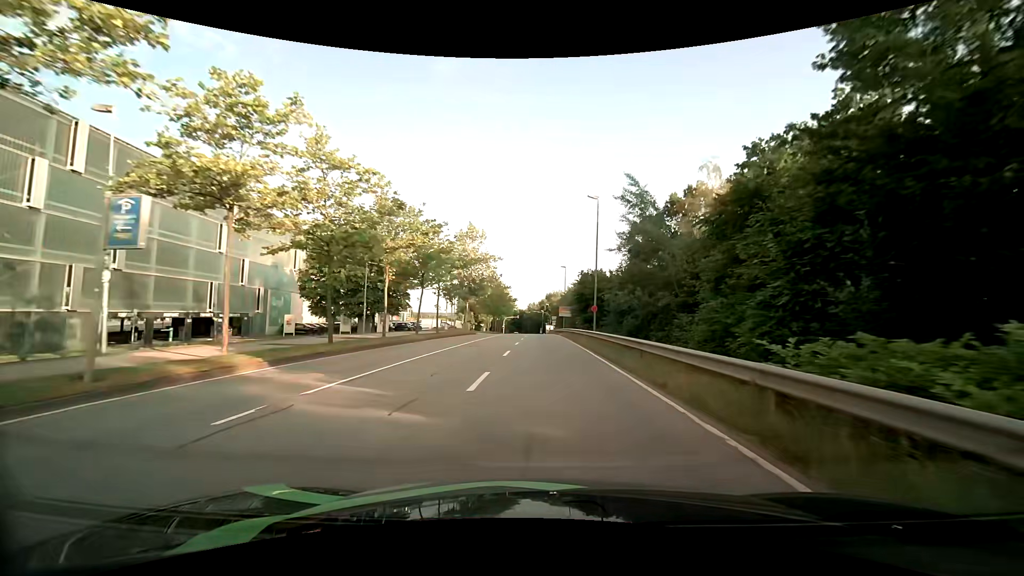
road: secondary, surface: asphalt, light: Day
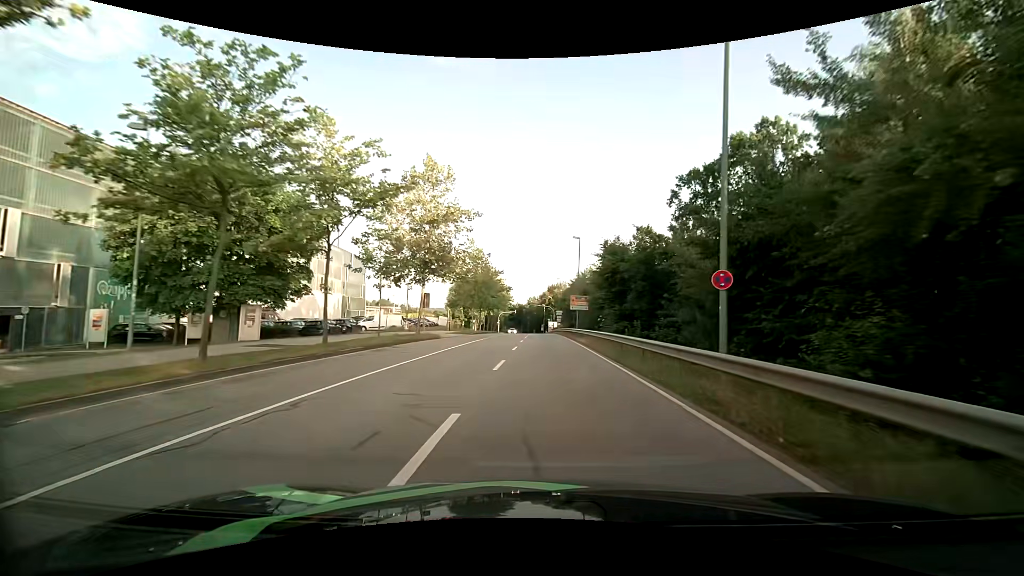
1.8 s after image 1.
(-0.2, +23.5) m; 0°
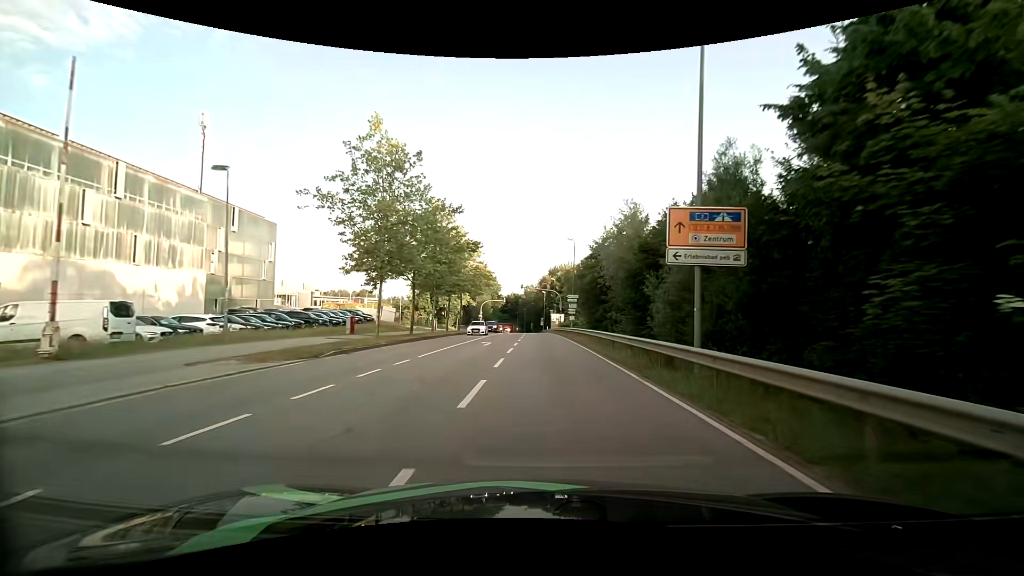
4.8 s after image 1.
(0.0, +38.7) m; 0°
(0, +10) (0, +20) (0, +30) (0, +40) (-1, +50) (-1, +60) (-1, +70) (-1, +80) (-2, +90) (-2, +100) m
